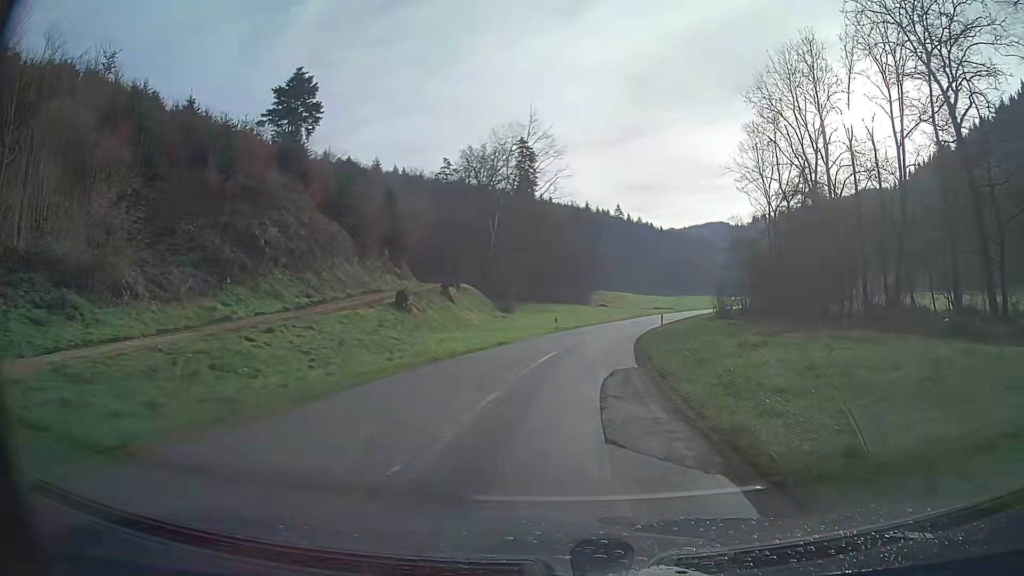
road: tertiary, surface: asphalt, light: Day
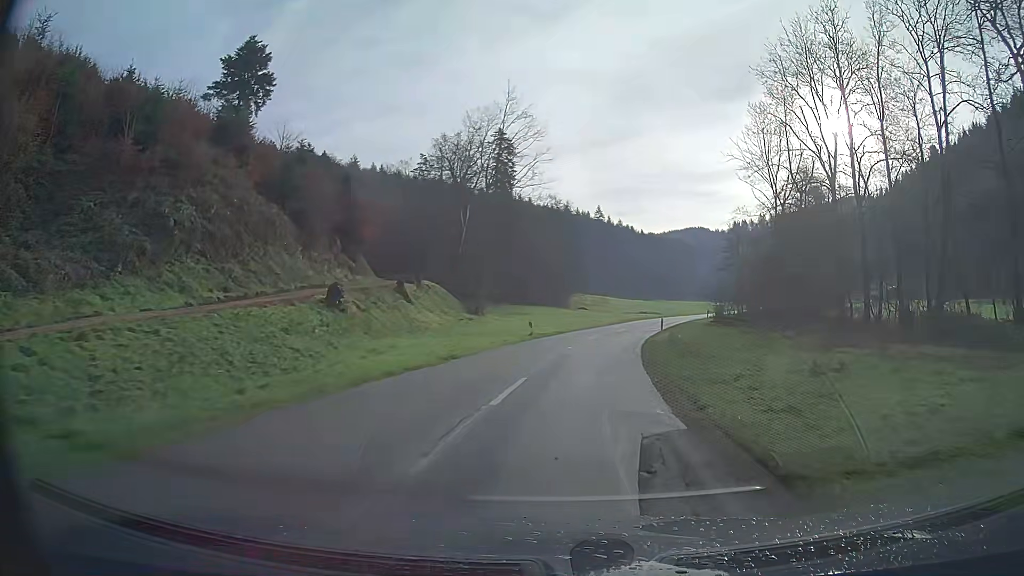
(+0.2, +8.4) m; +2°
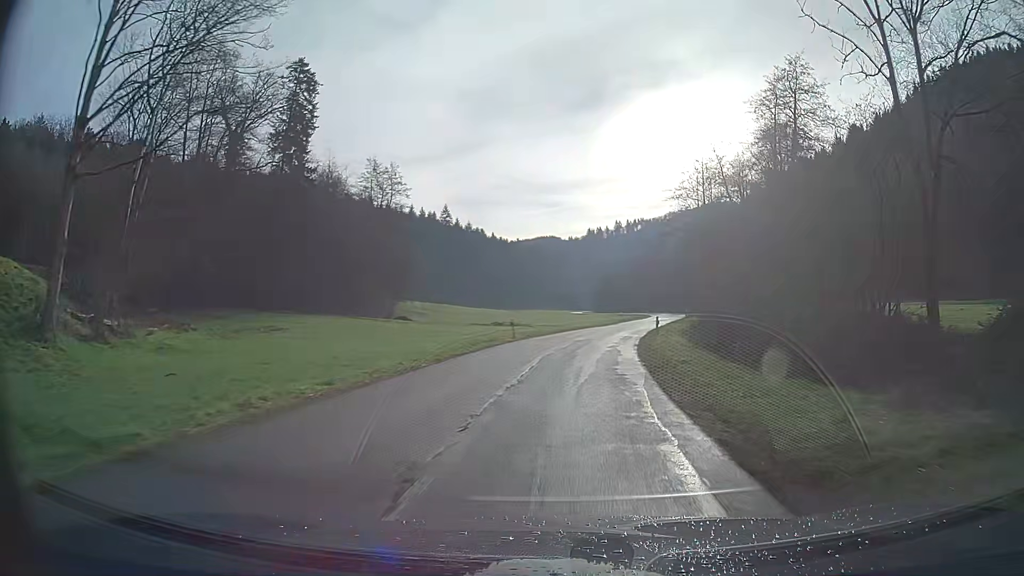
(+4.7, +42.0) m; +13°
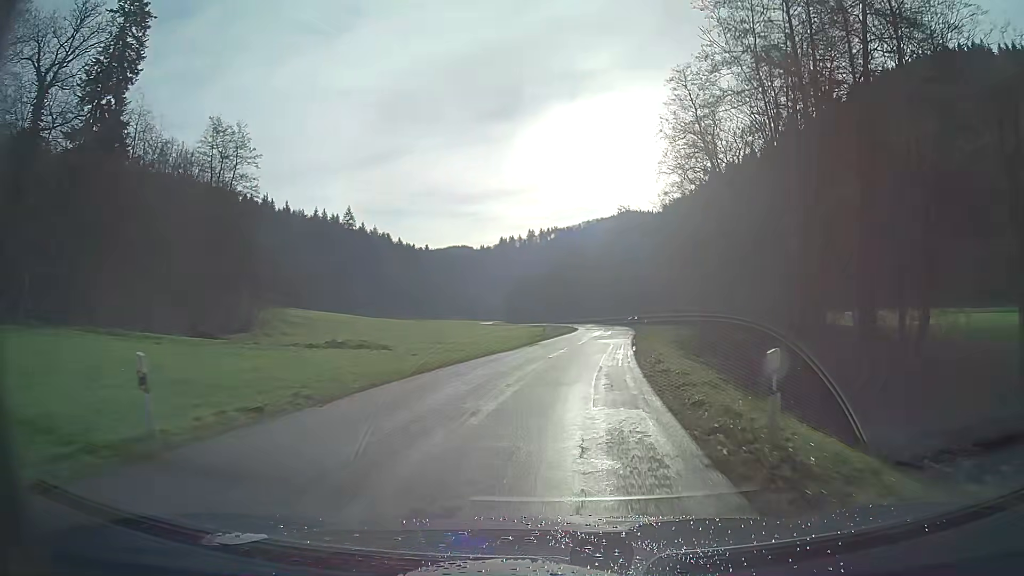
(+1.7, +25.9) m; +8°
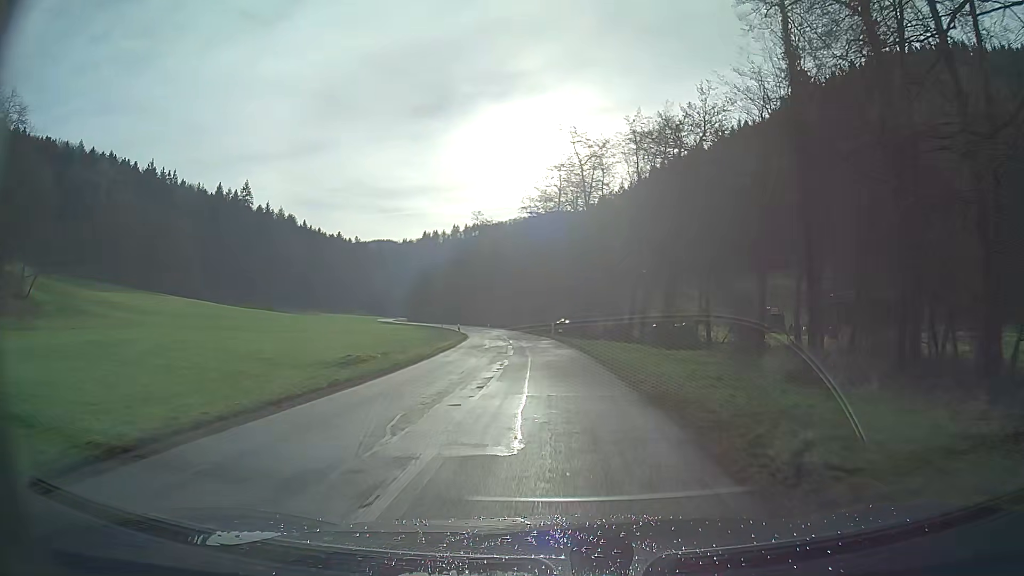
(+3.1, +44.2) m; +5°
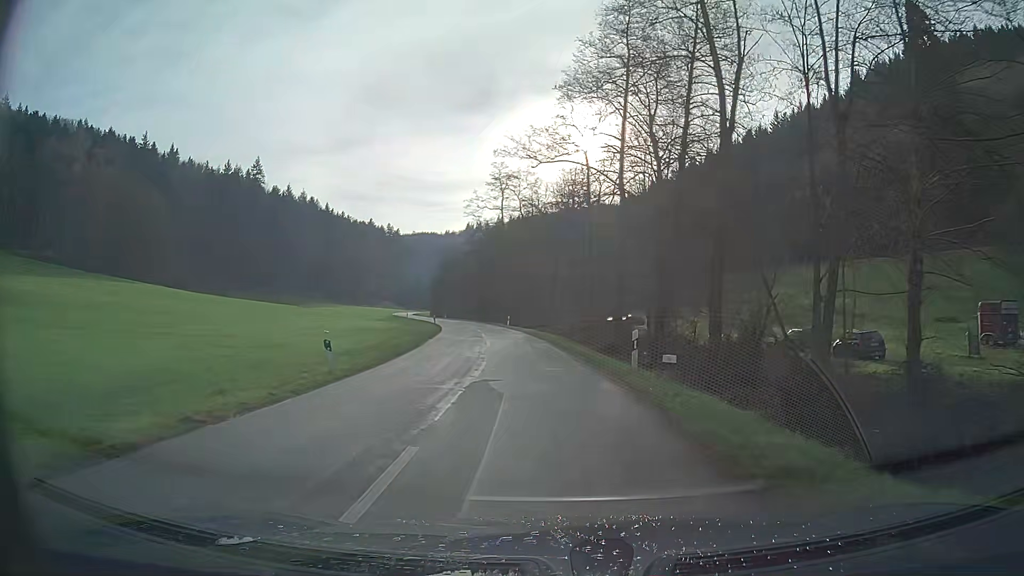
(-1.1, +35.2) m; -5°
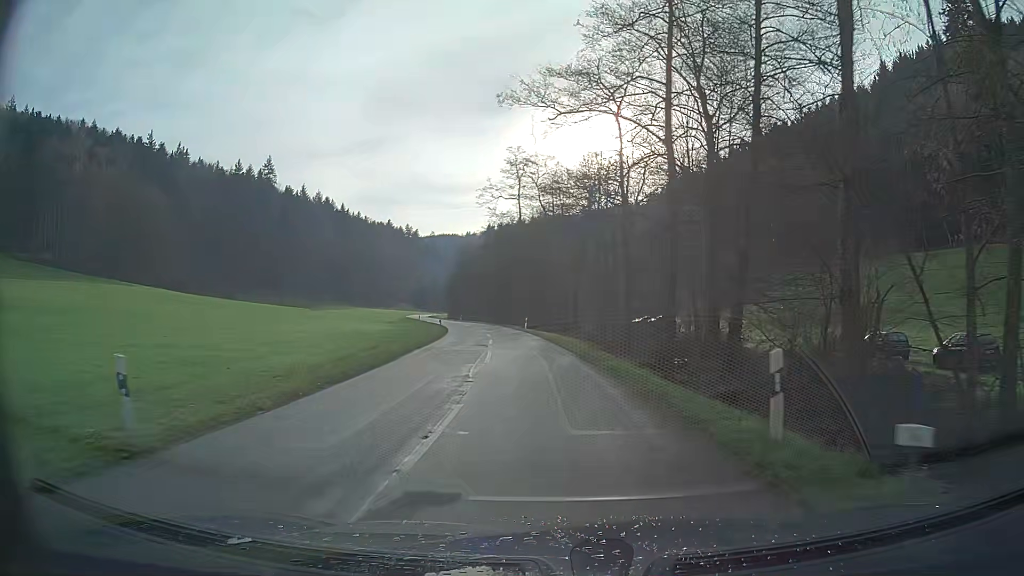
(-0.1, +8.7) m; -2°
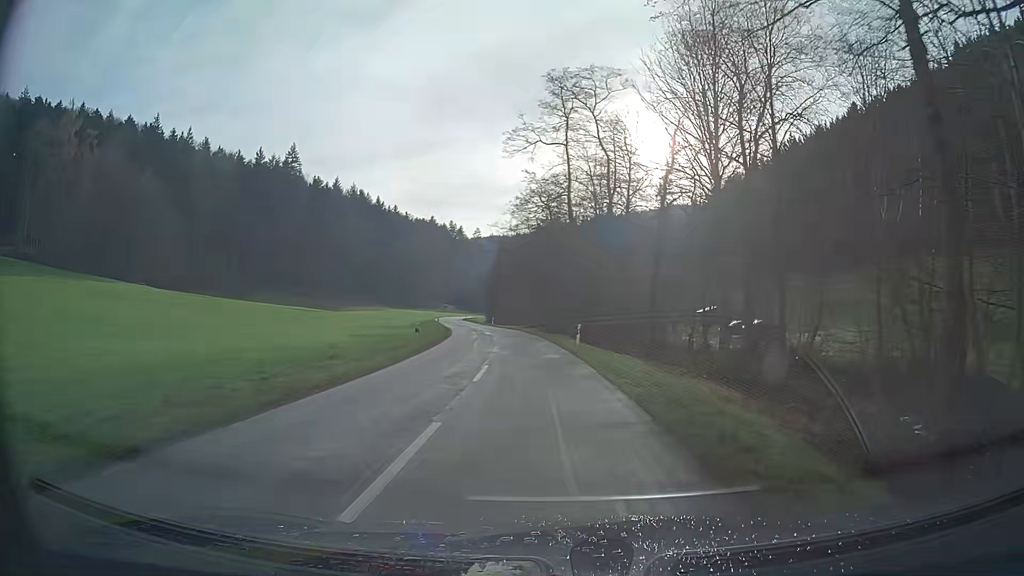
(-0.9, +25.8) m; -4°
